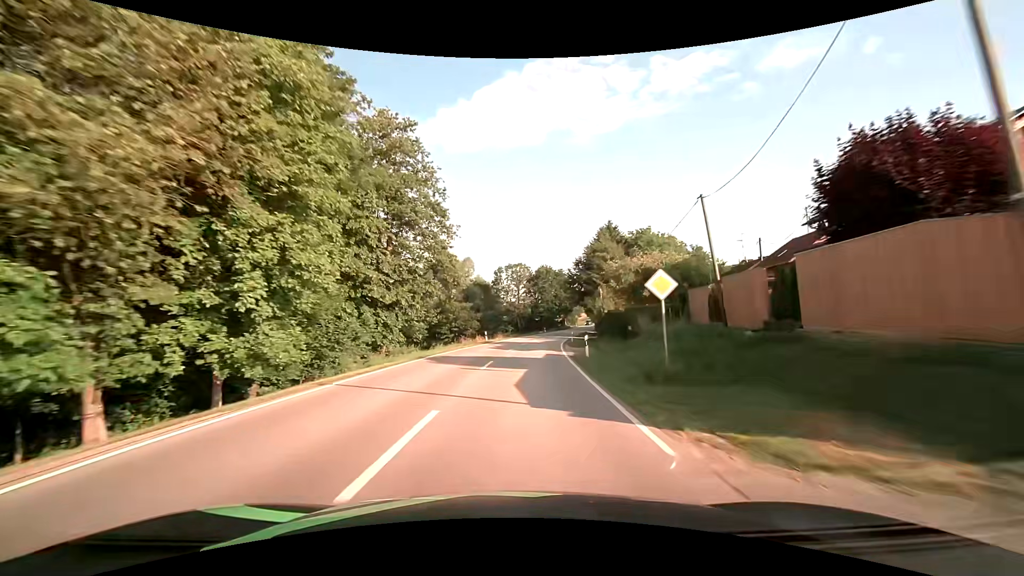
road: secondary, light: Day
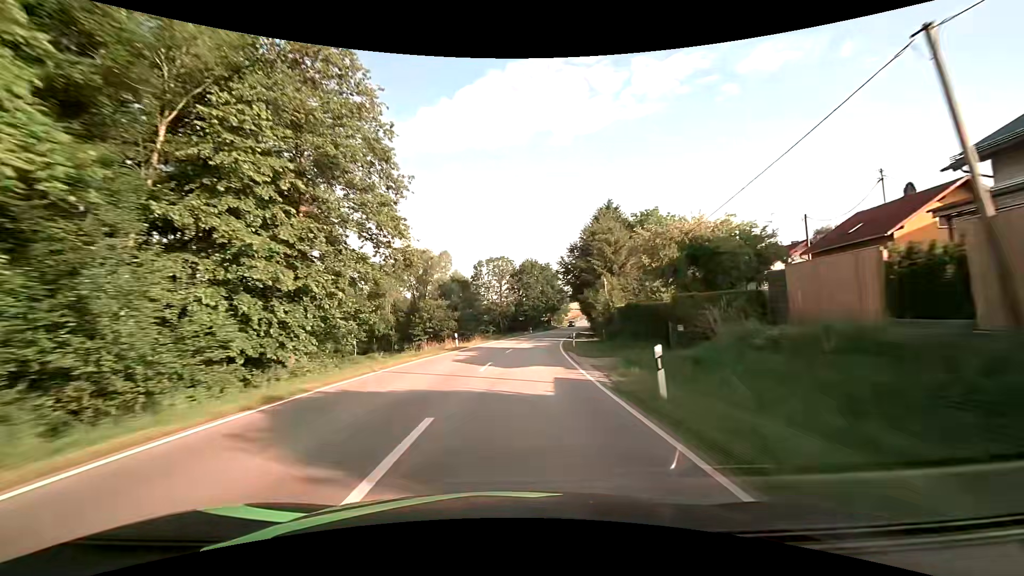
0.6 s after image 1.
(+0.2, +12.6) m; +2°
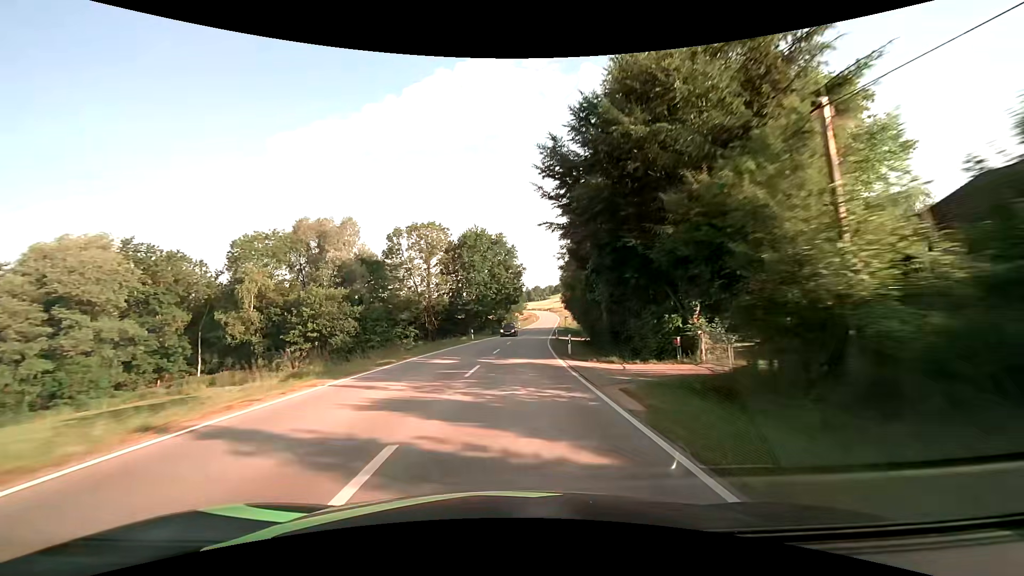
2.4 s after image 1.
(+1.9, +37.6) m; +6°
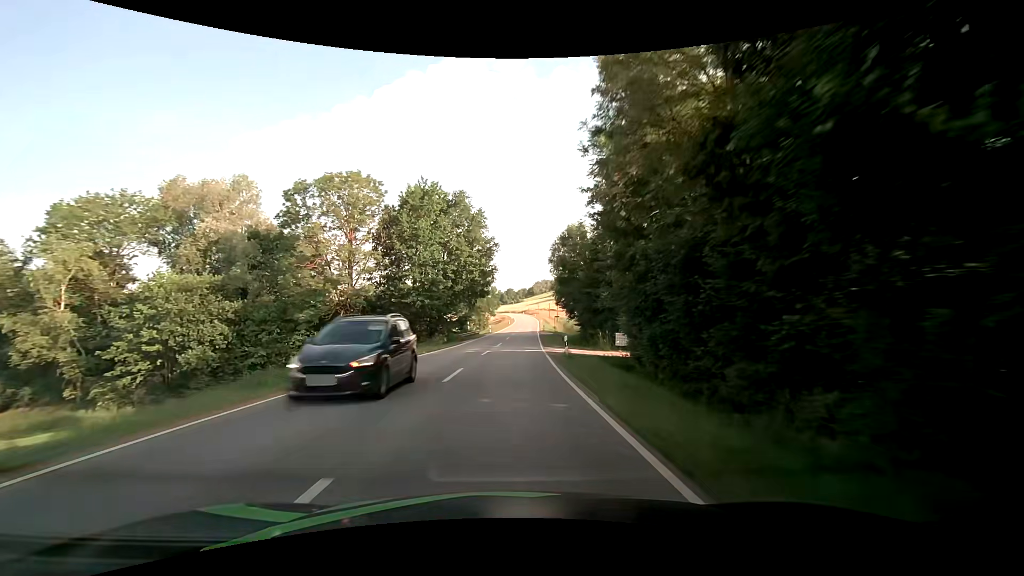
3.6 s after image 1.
(+0.7, +25.1) m; +3°
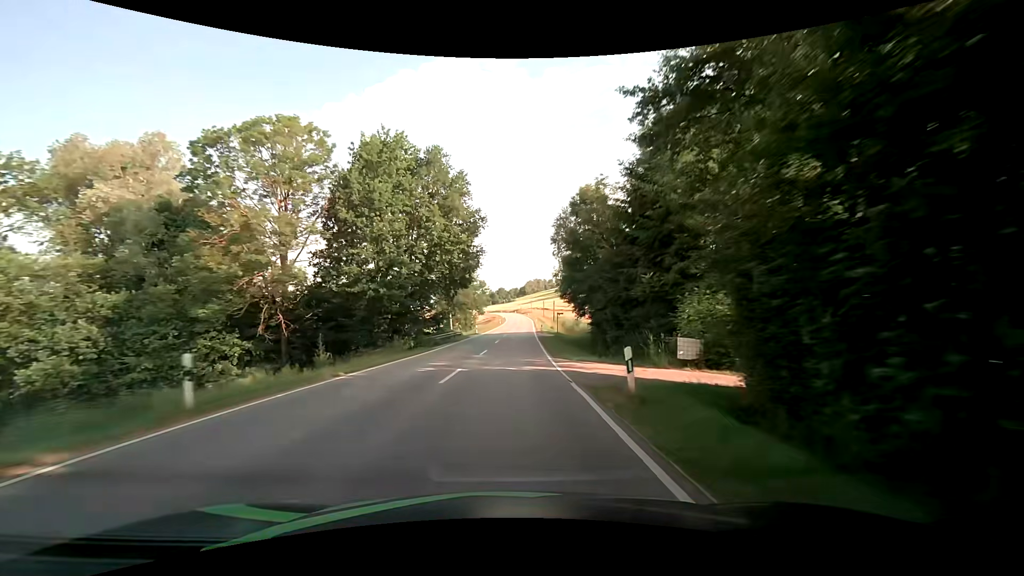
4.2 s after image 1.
(+0.1, +12.5) m; +1°
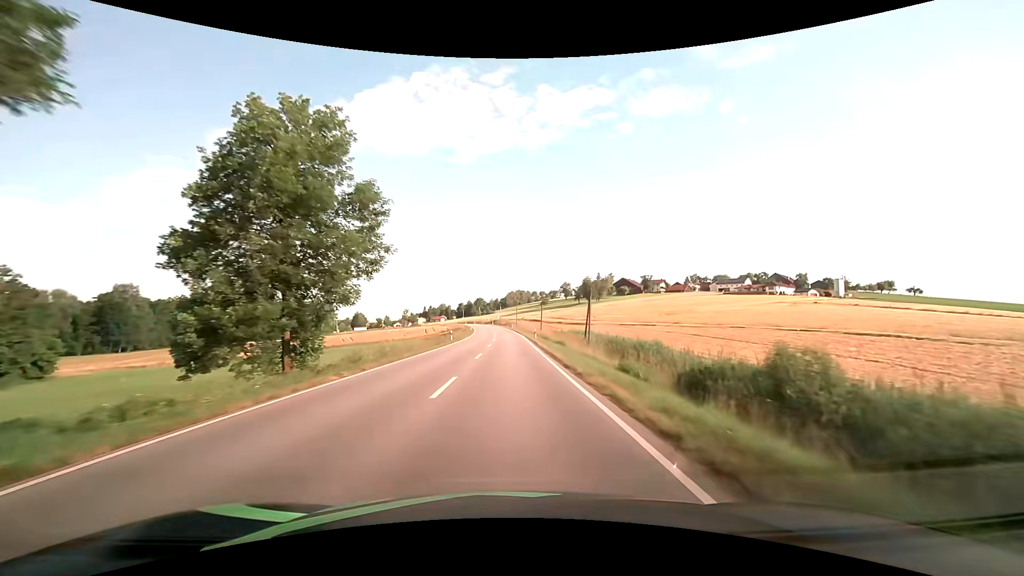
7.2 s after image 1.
(+1.6, +62.3) m; +2°
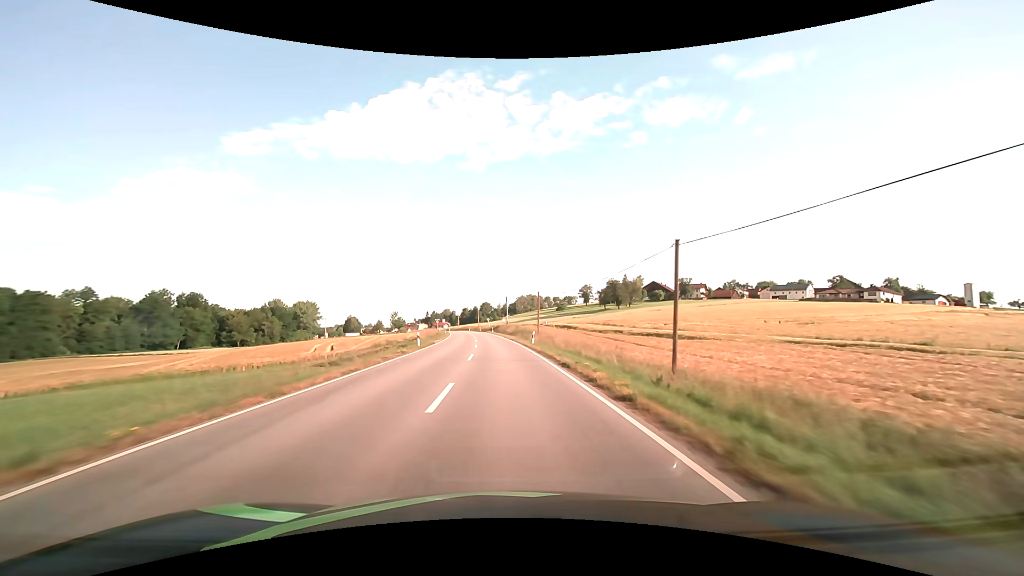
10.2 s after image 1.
(-0.1, +61.7) m; -1°
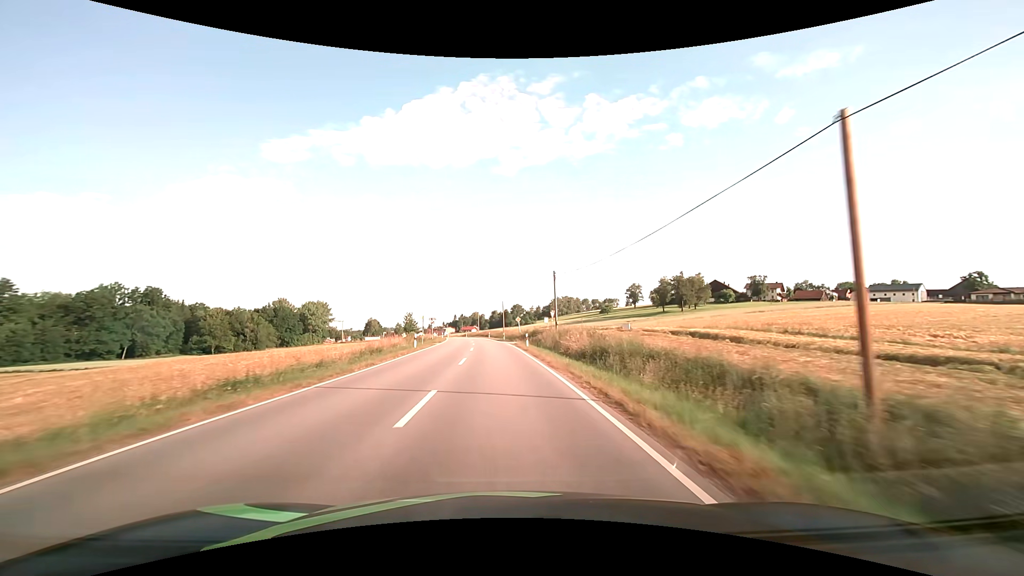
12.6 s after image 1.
(-1.5, +49.2) m; -4°
(0, +10) (0, +20) (-1, +30) (-1, +40) (-2, +50) (-3, +60) (-4, +70) (-5, +80) (-6, +90) (-7, +100) m
